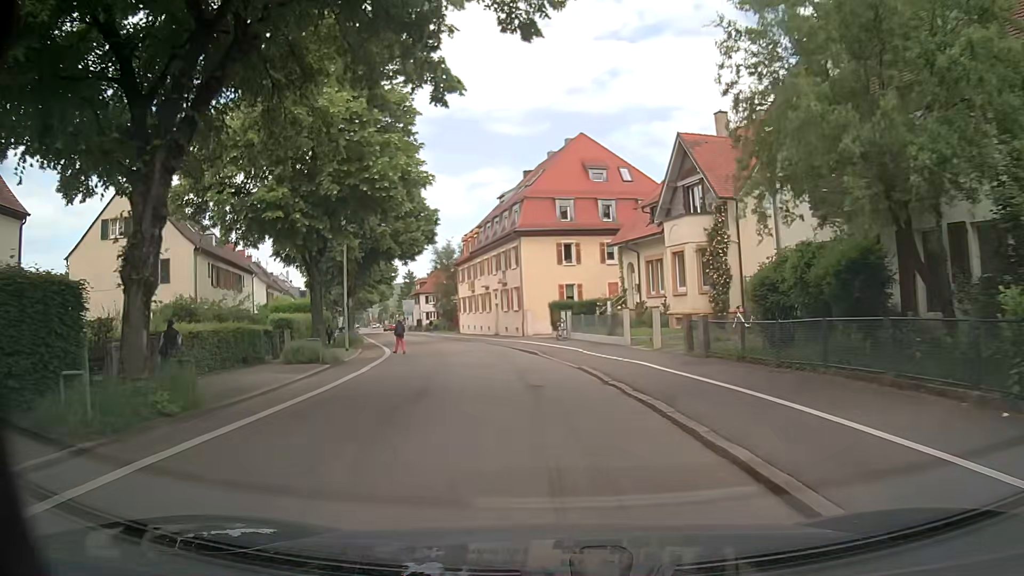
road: tertiary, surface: asphalt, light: Day
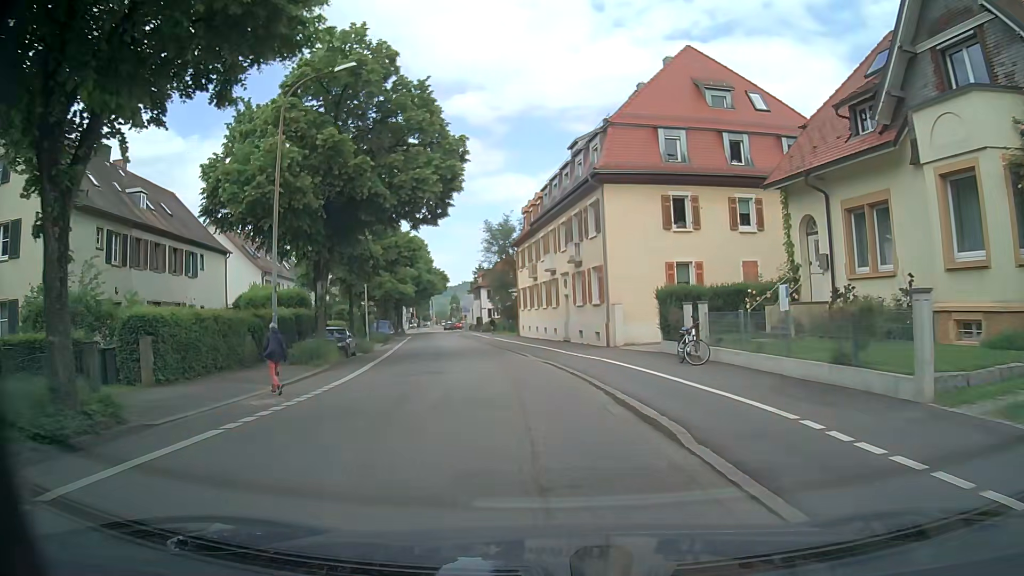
(-0.9, +17.6) m; -6°
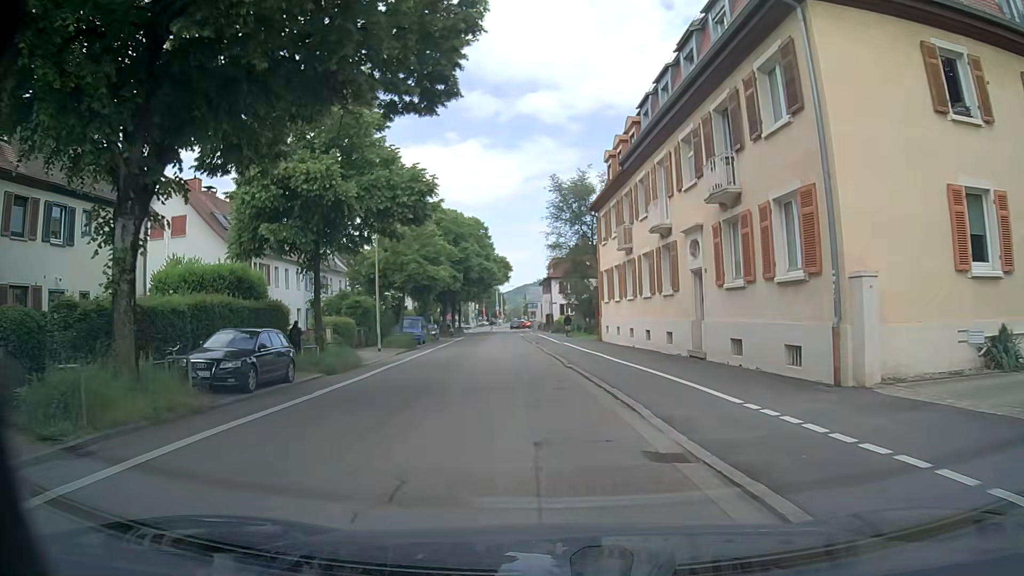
(-1.2, +16.8) m; -8°
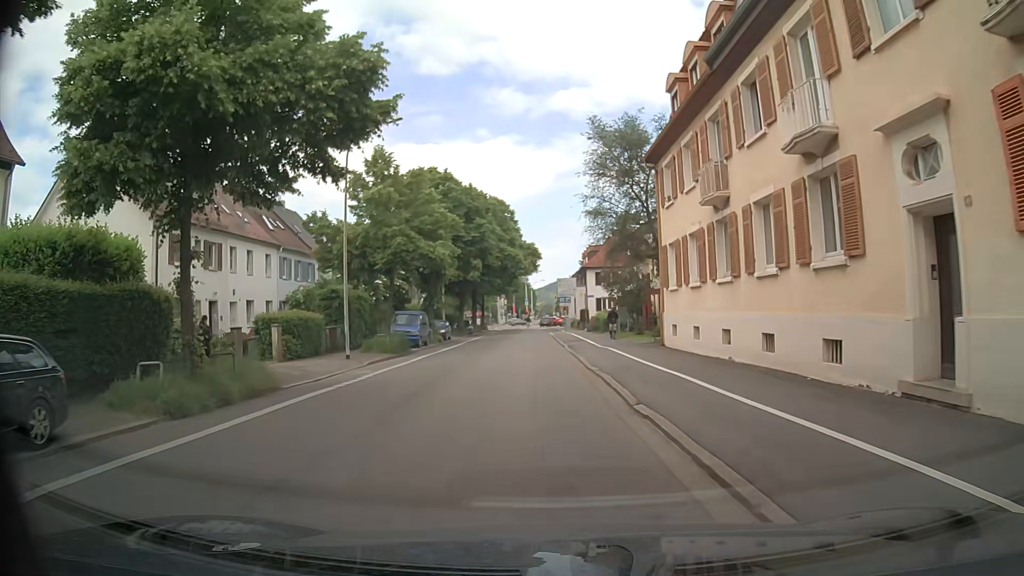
(-0.1, +10.9) m; -2°
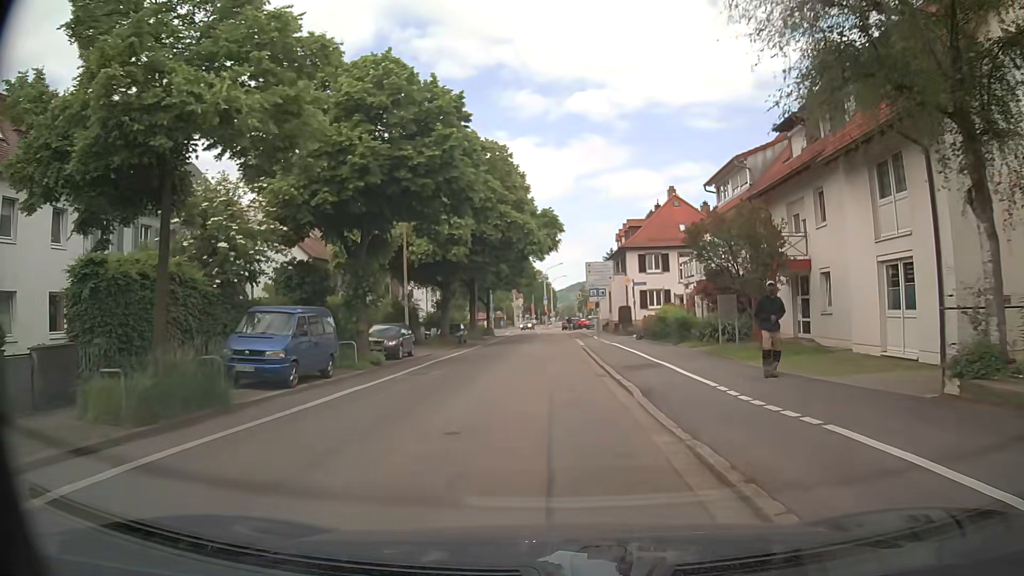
(-0.8, +20.8) m; -3°
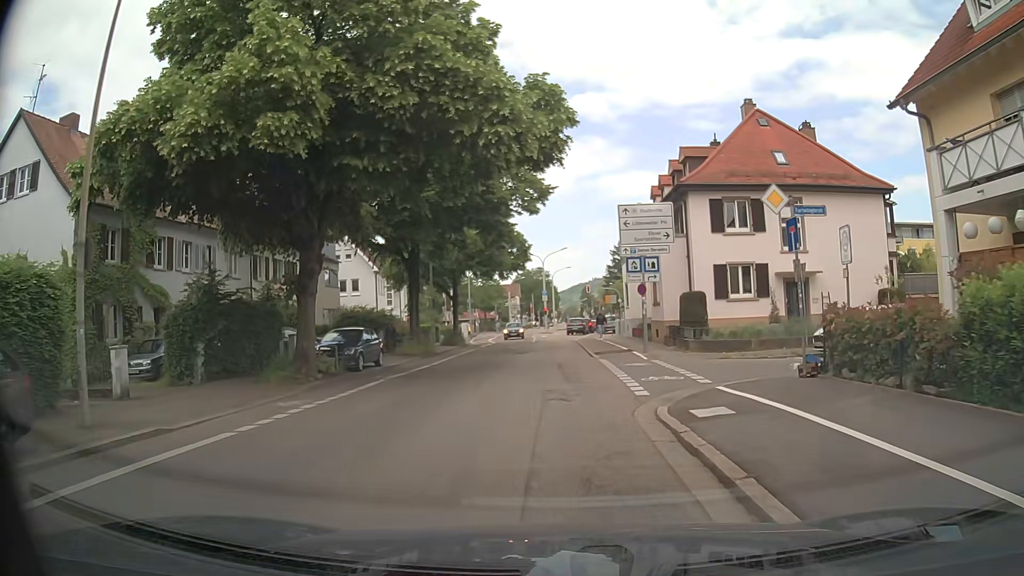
(+0.1, +24.5) m; 0°
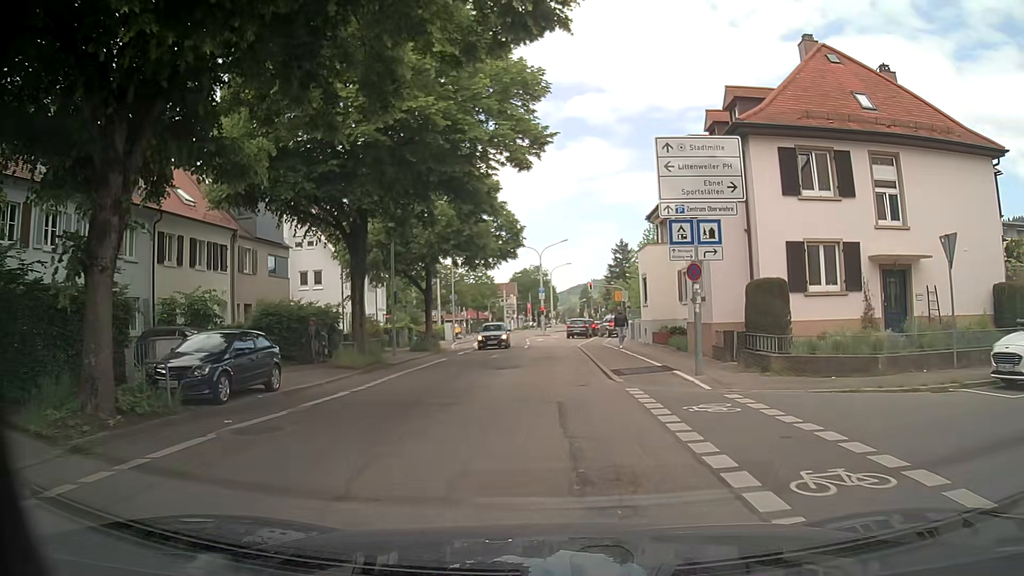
(0.0, +9.4) m; -1°
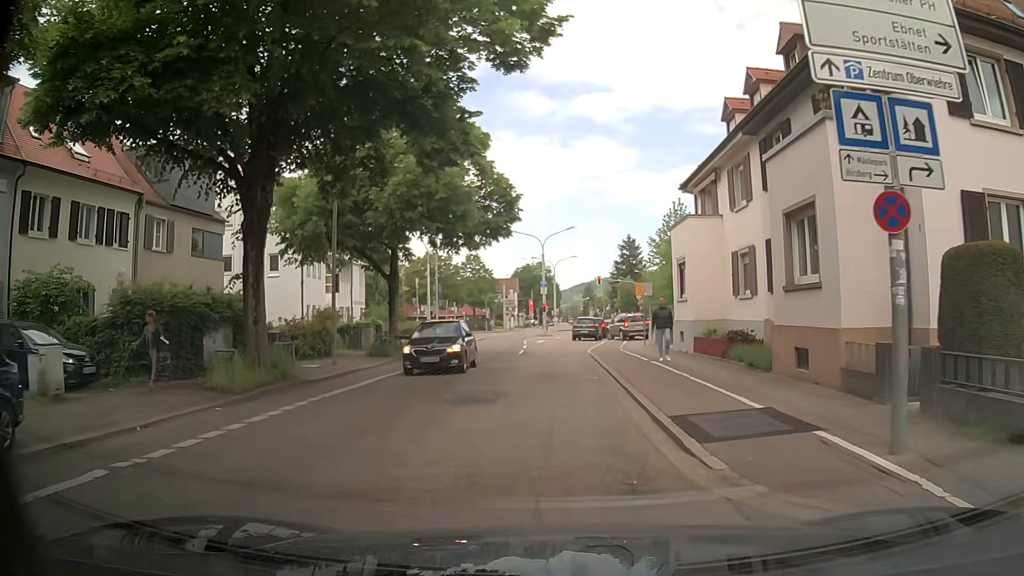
(+0.2, +9.0) m; +1°
